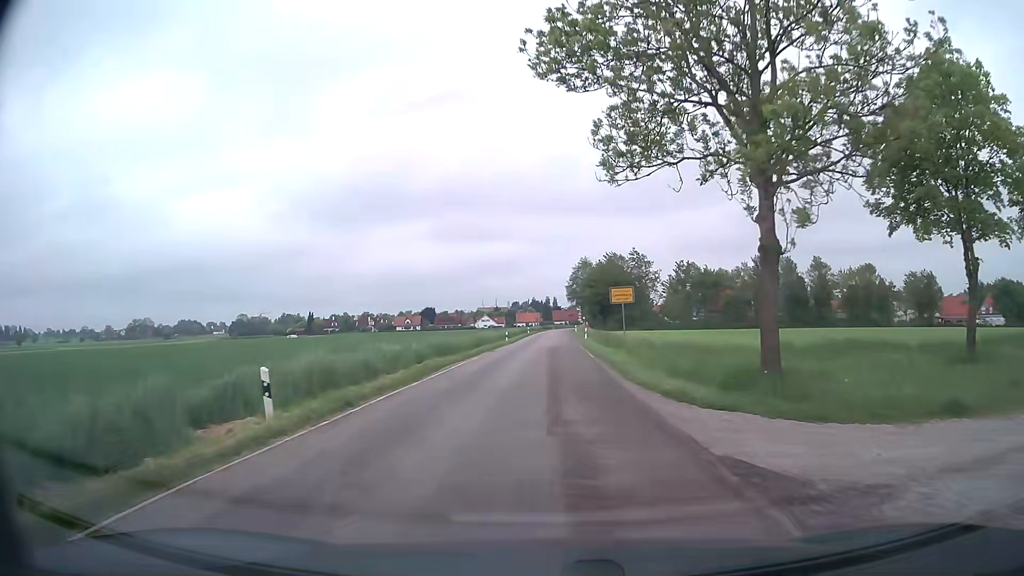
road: unclassified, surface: asphalt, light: Day
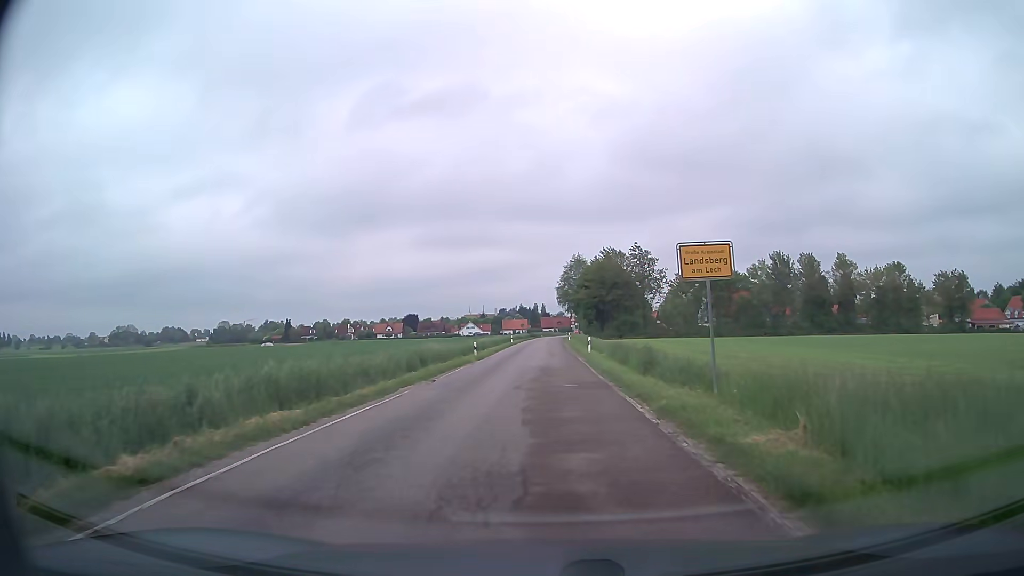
(-0.1, +17.3) m; 0°
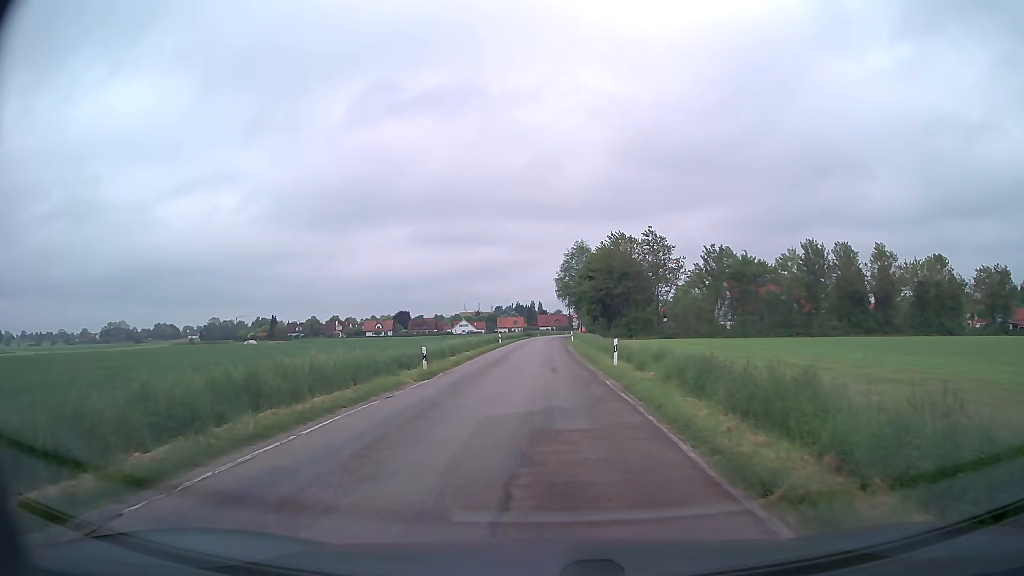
(+0.1, +15.9) m; 0°
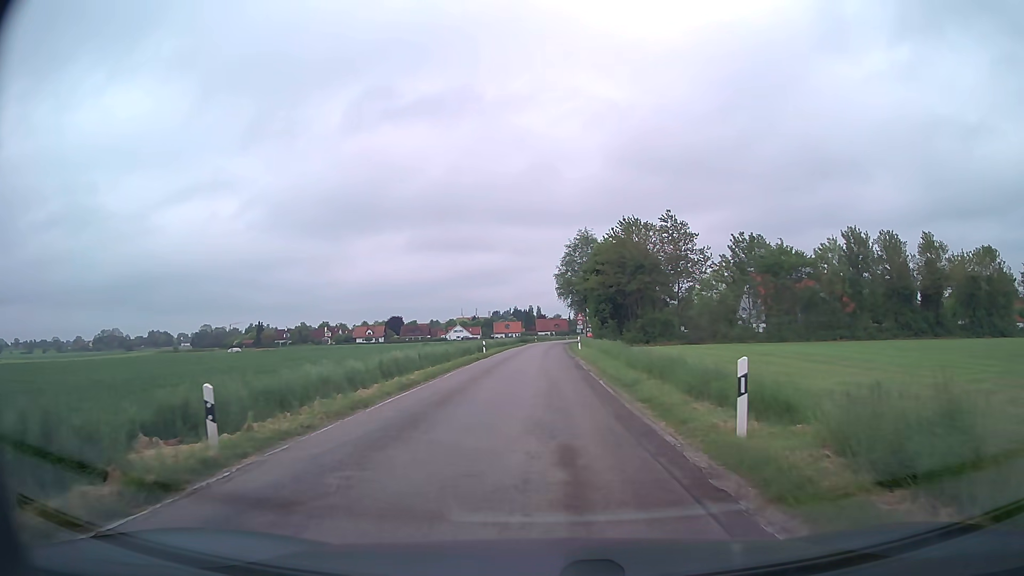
(+0.1, +15.6) m; +1°
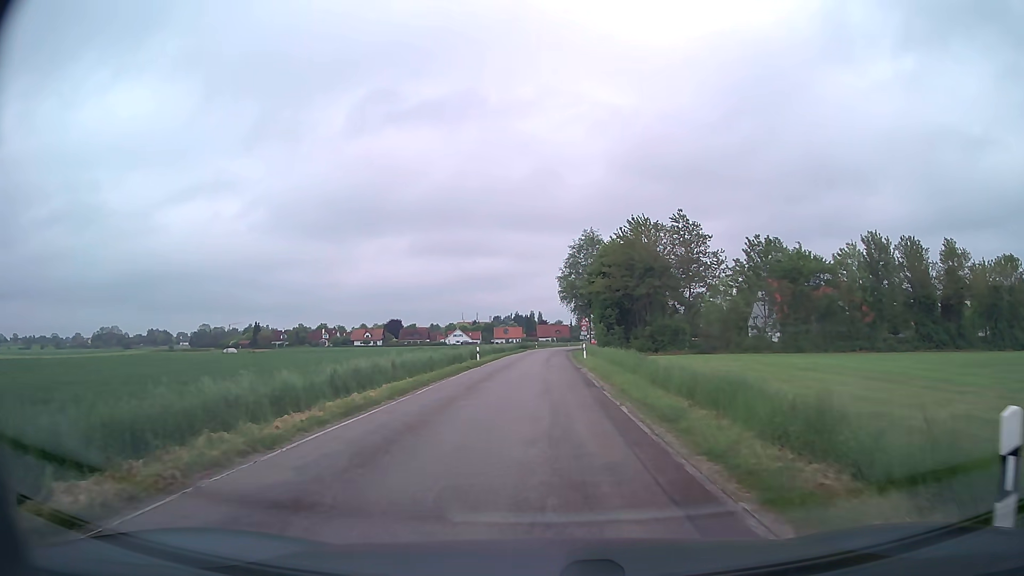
(-0.1, +5.2) m; -1°
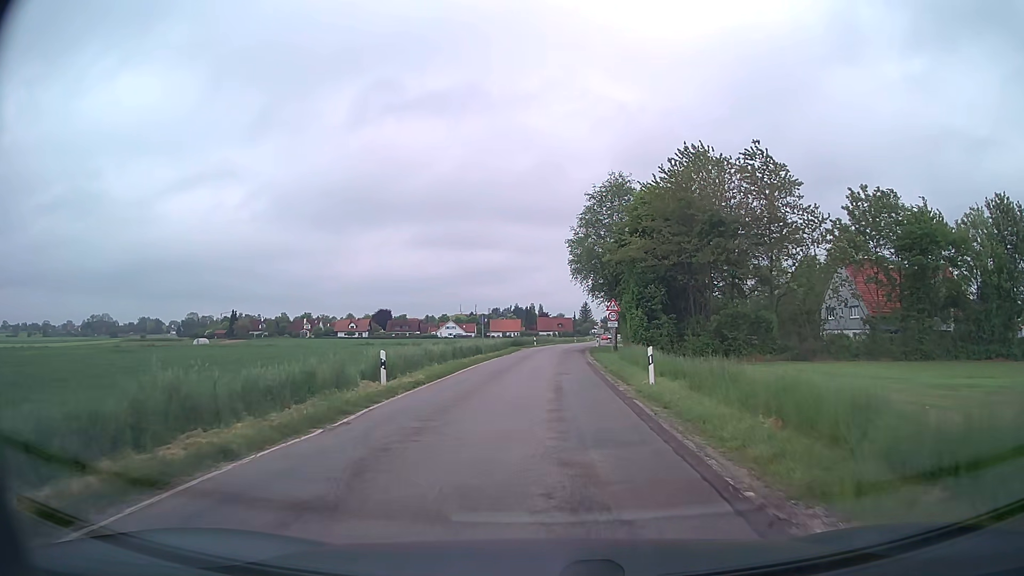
(-0.2, +26.3) m; 0°
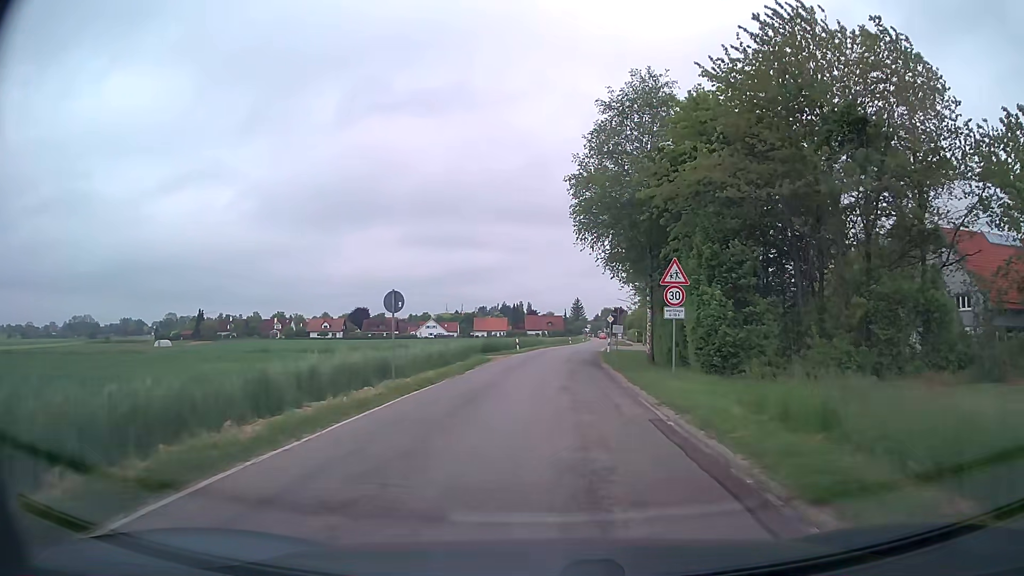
(+0.1, +21.7) m; +1°
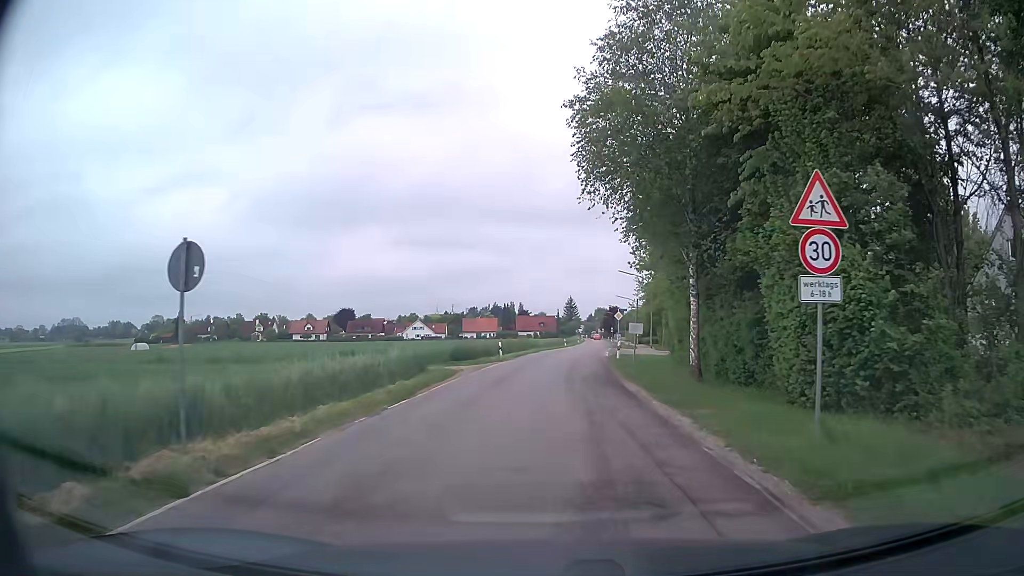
(0.0, +10.7) m; 0°
(0, +10) (0, +20) (+1, +30) (+2, +40) (+3, +50) (+4, +60) (+5, +70) (+5, +80) (+6, +90) (+7, +100) m
